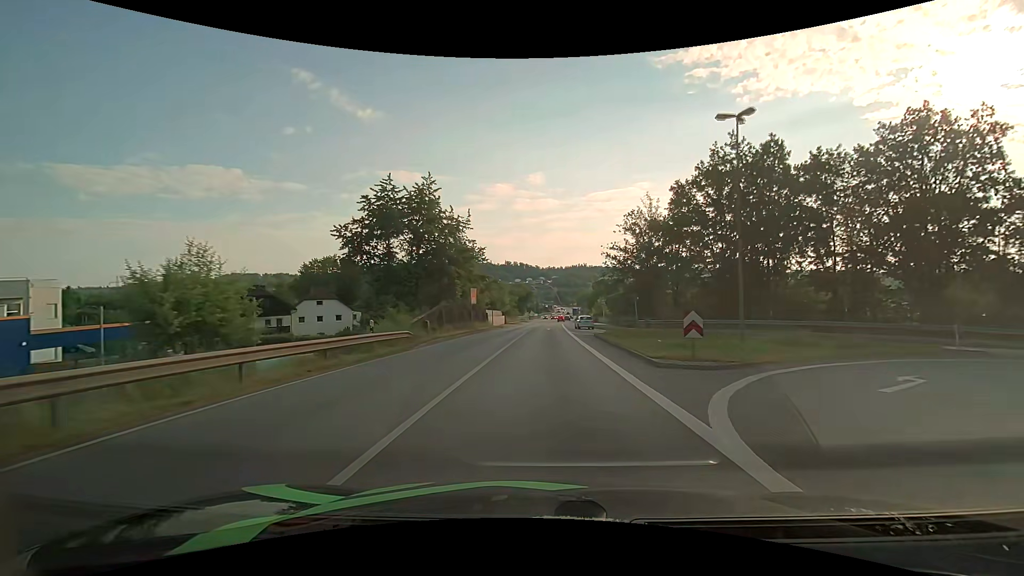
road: primary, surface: asphalt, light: Day
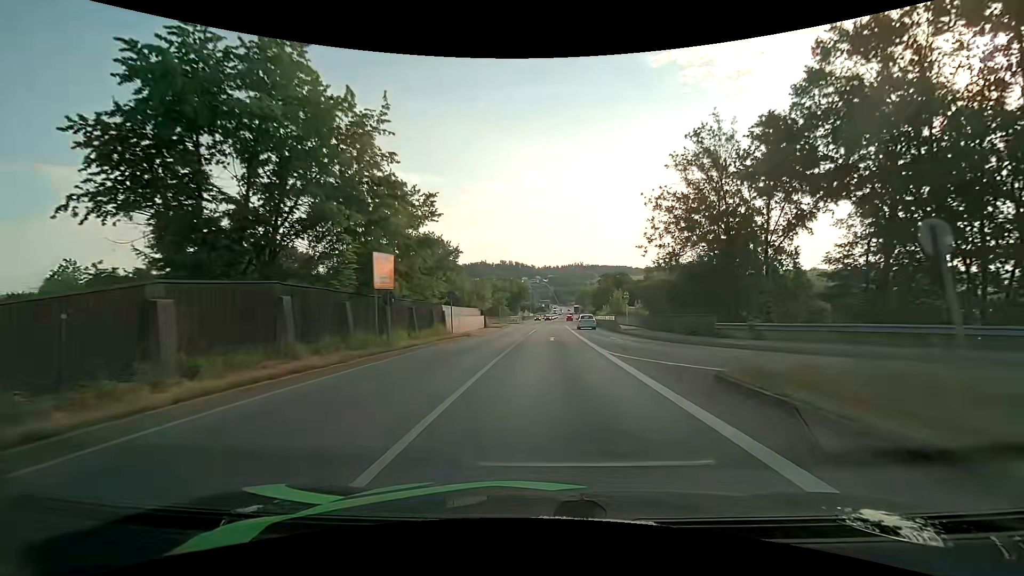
(+0.1, +24.1) m; 0°
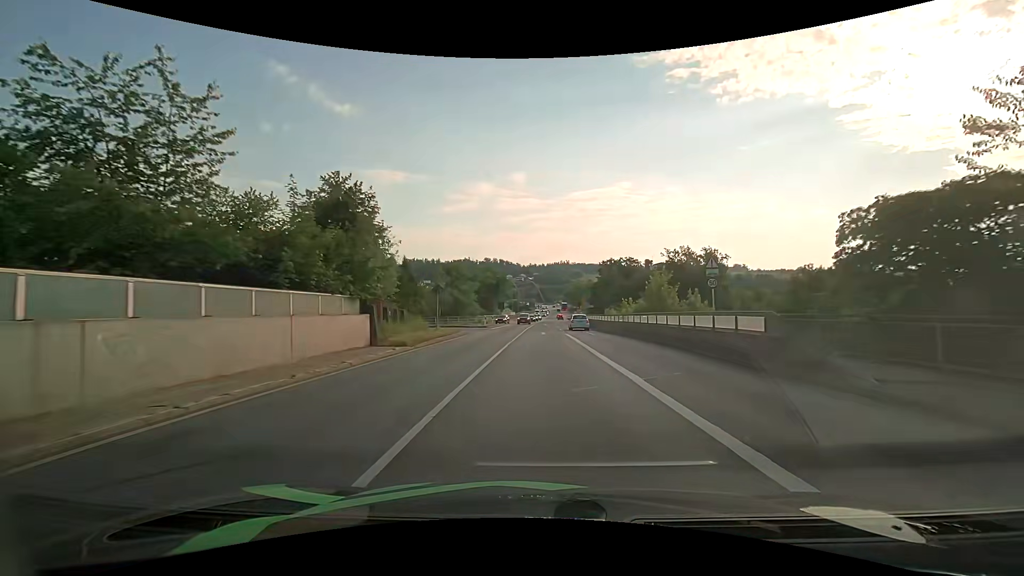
(+0.6, +31.8) m; +2°
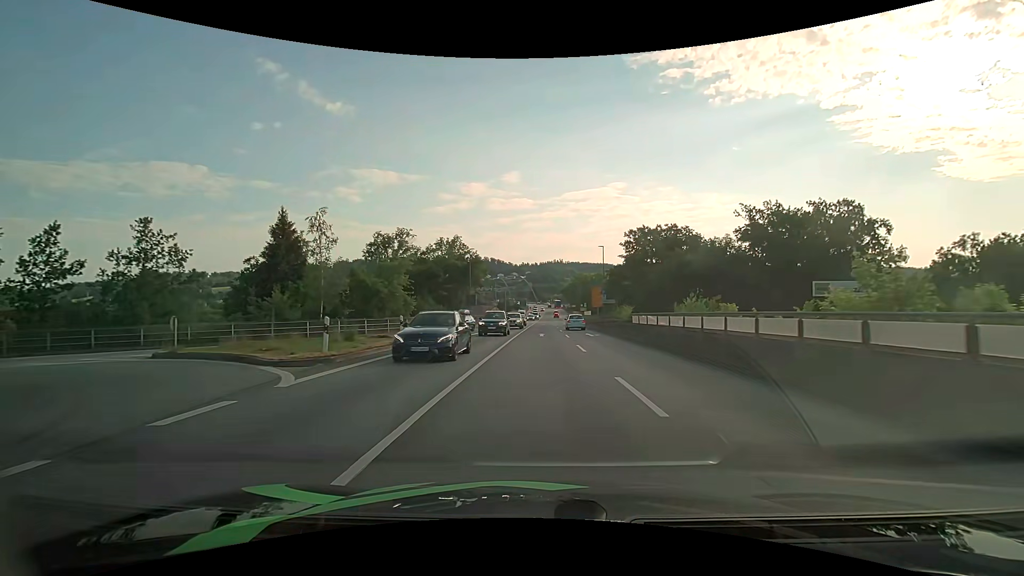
(+0.2, +38.3) m; +1°
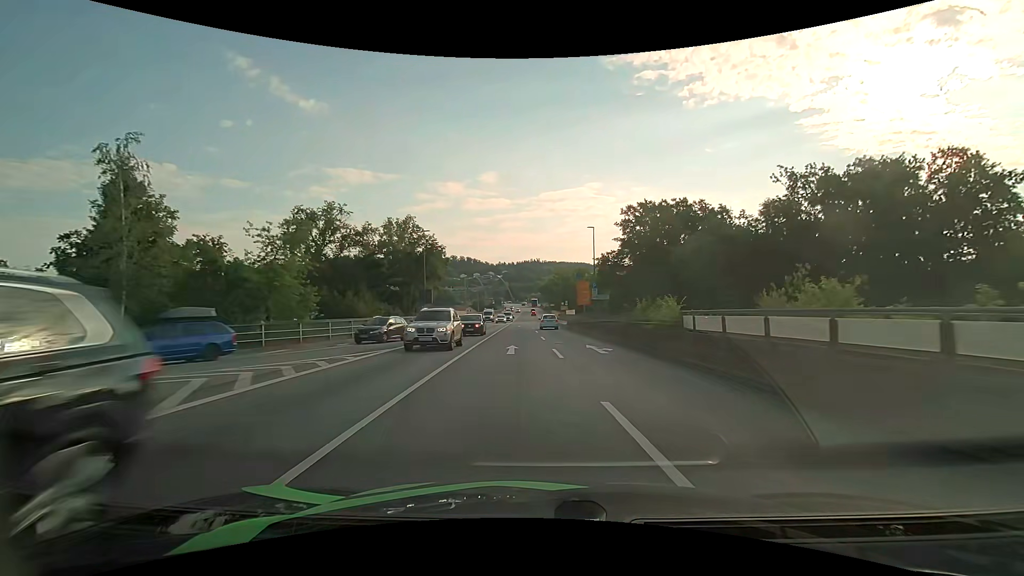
(+0.3, +14.9) m; +2°
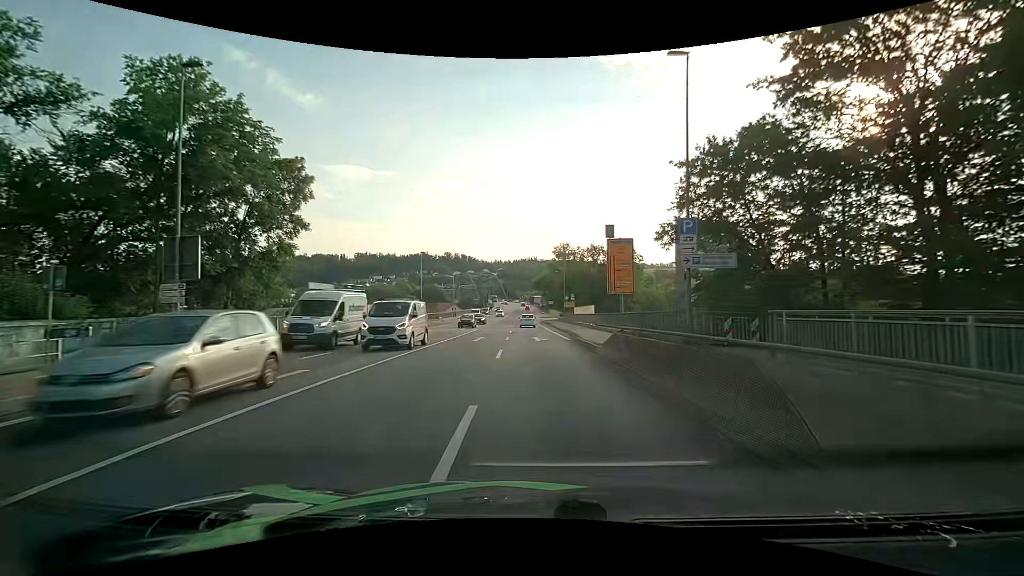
(+0.7, +36.2) m; 0°
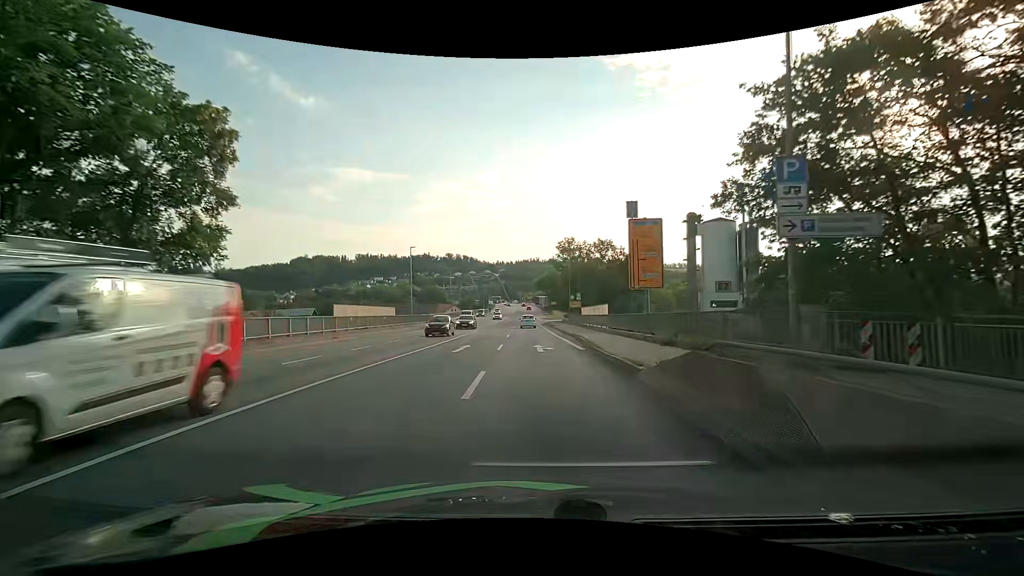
(0.0, +7.1) m; 0°
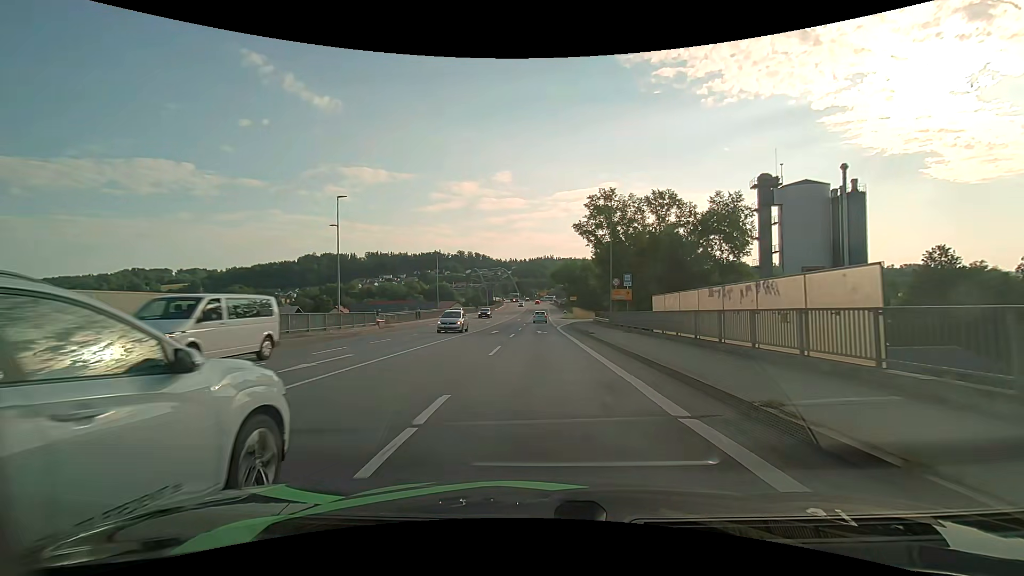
(-0.3, +27.8) m; -2°
(0, +10) (0, +20) (0, +30) (0, +40) (+1, +50) (+2, +60) (+3, +70) (+6, +80) (+9, +89) (+13, +98) m
